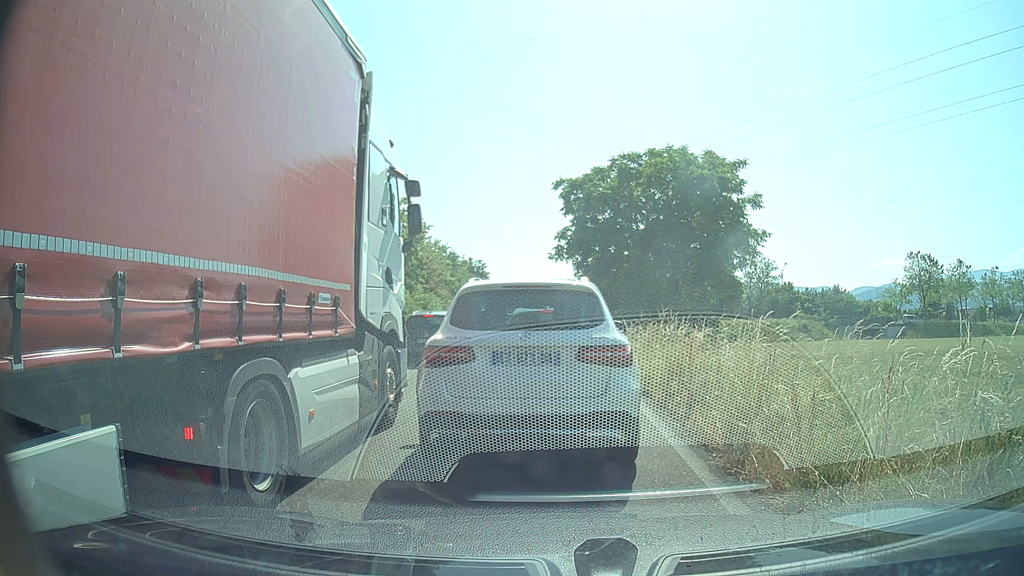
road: trunk_link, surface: asphalt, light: Day
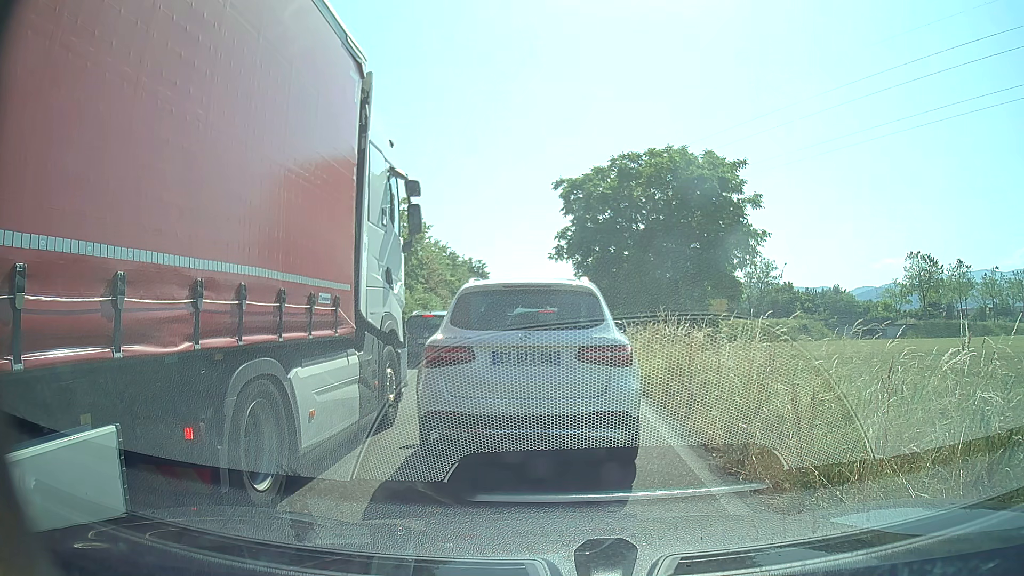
(0.0, 0.0) m; 0°
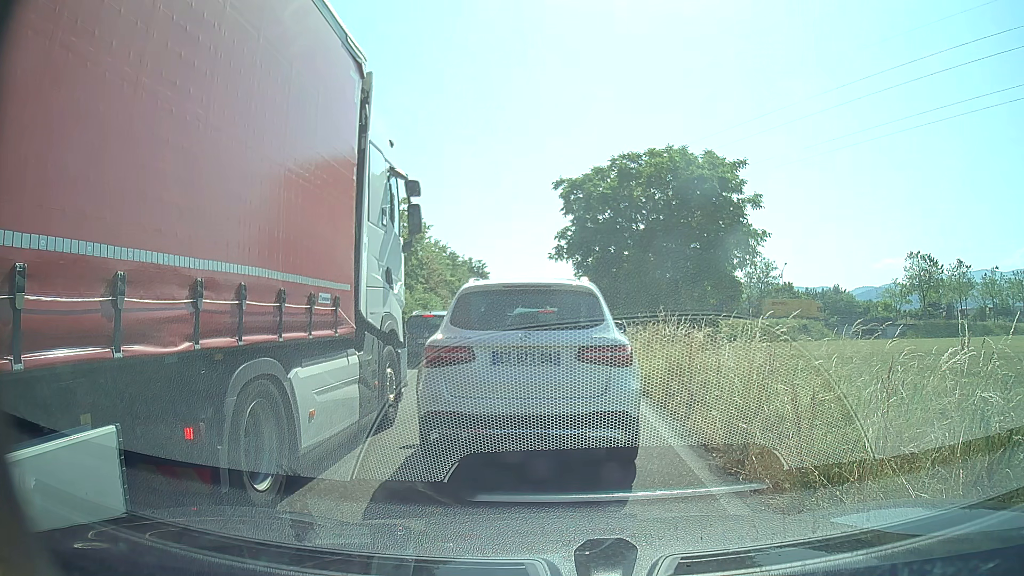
(0.0, 0.0) m; 0°
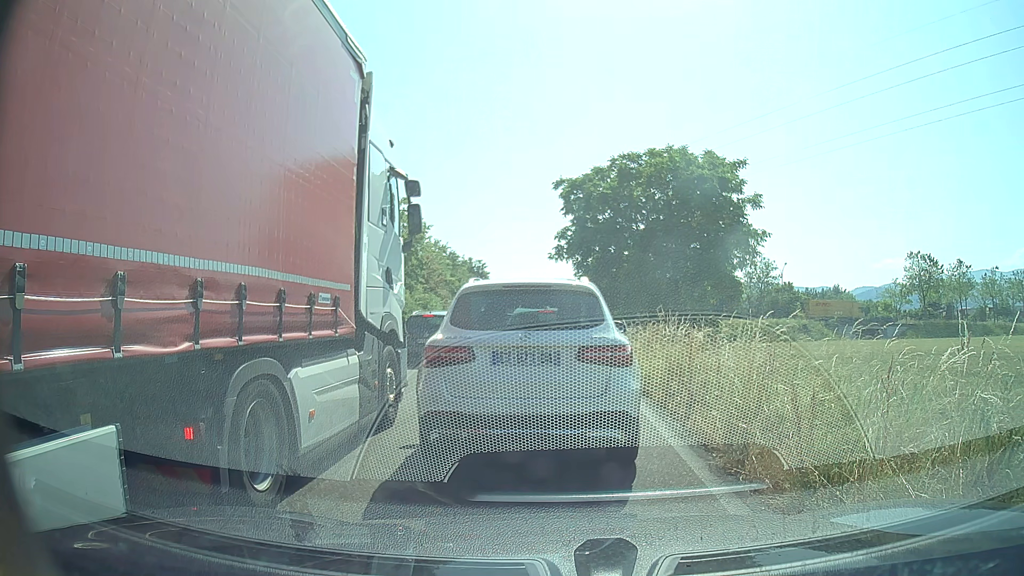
(0.0, 0.0) m; 0°
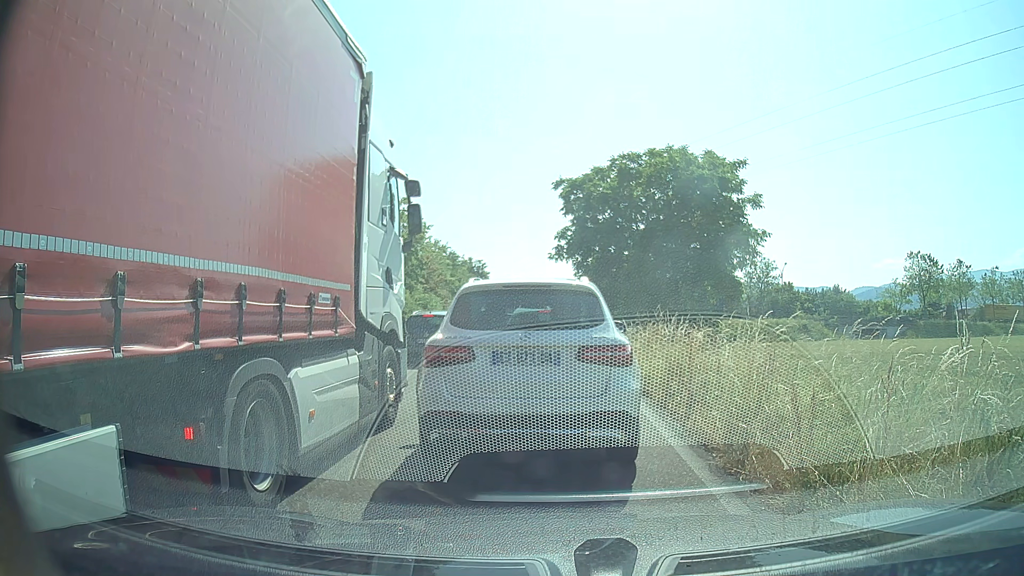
(0.0, 0.0) m; 0°
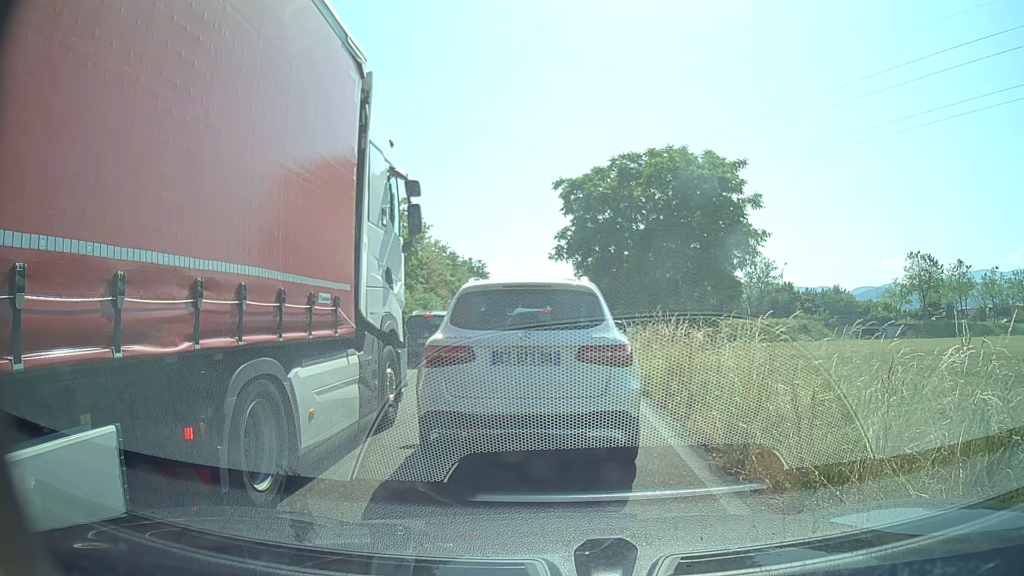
(0.0, 0.0) m; 0°
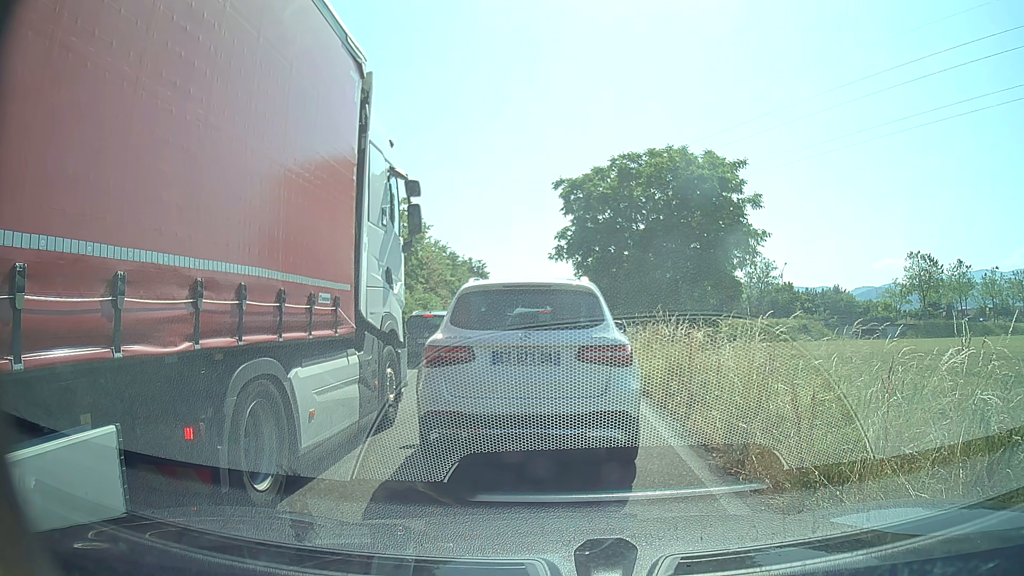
(0.0, 0.0) m; 0°
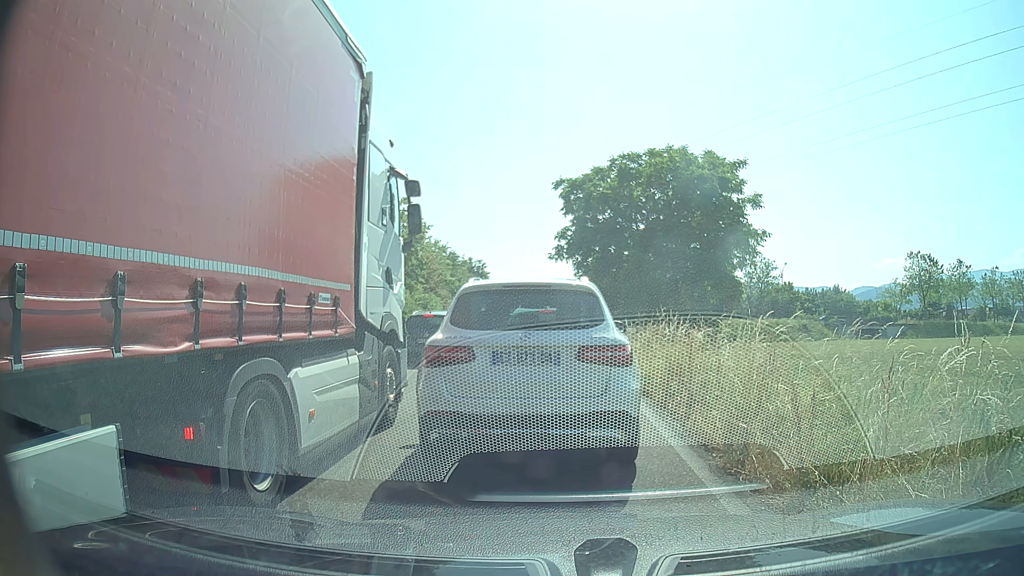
(0.0, 0.0) m; 0°
